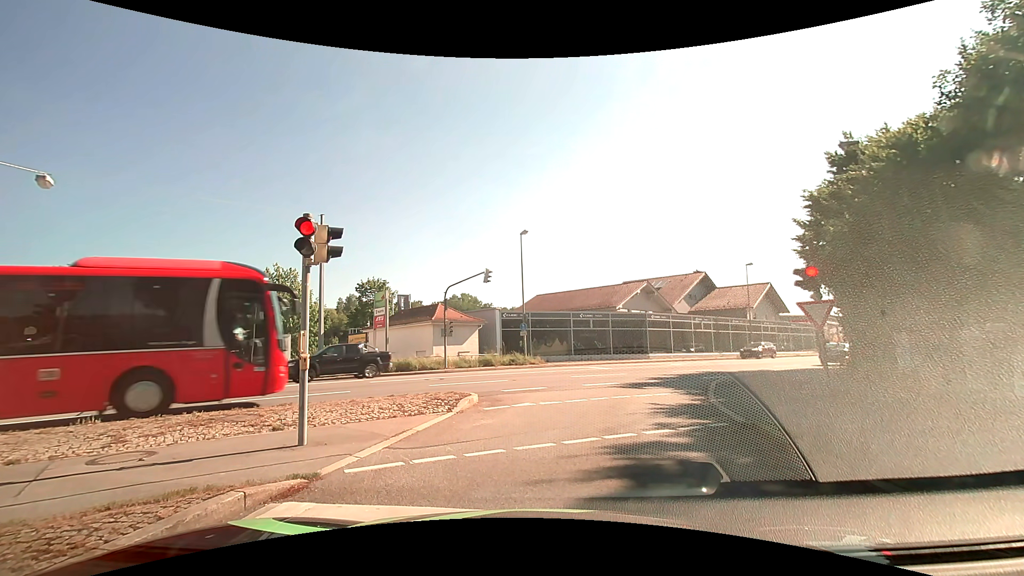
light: Day
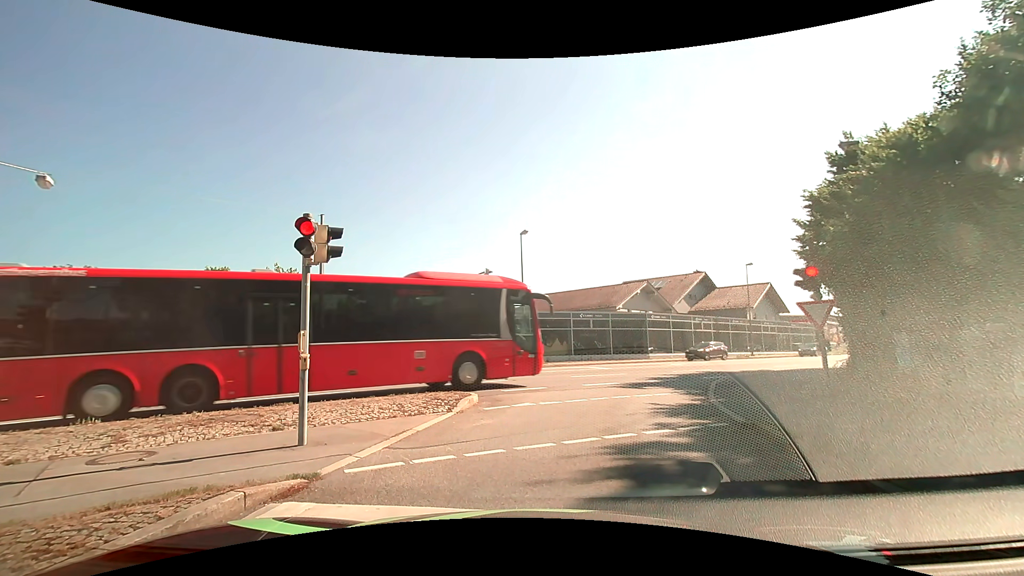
(0.0, 0.0) m; 0°
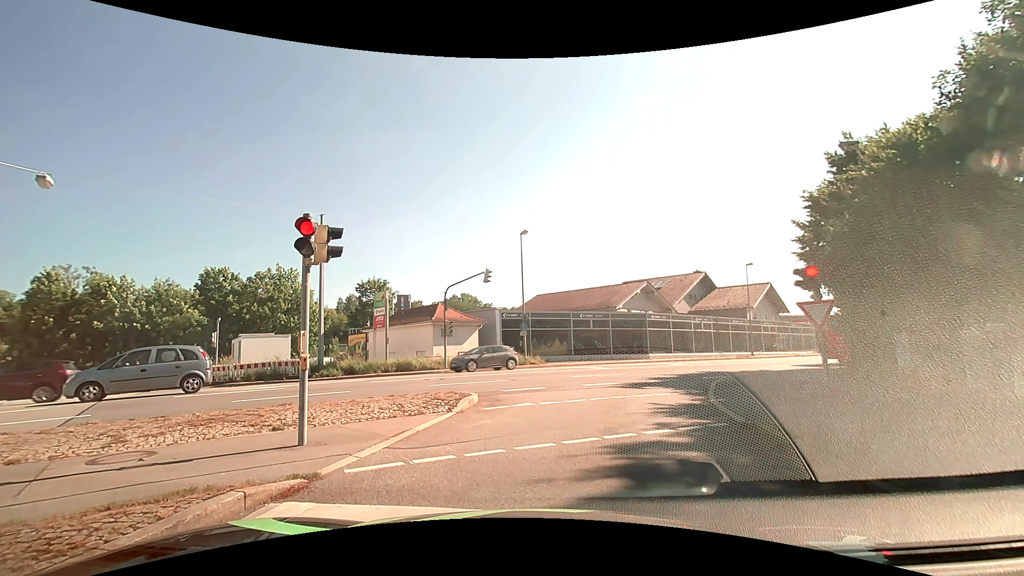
(0.0, 0.0) m; 0°
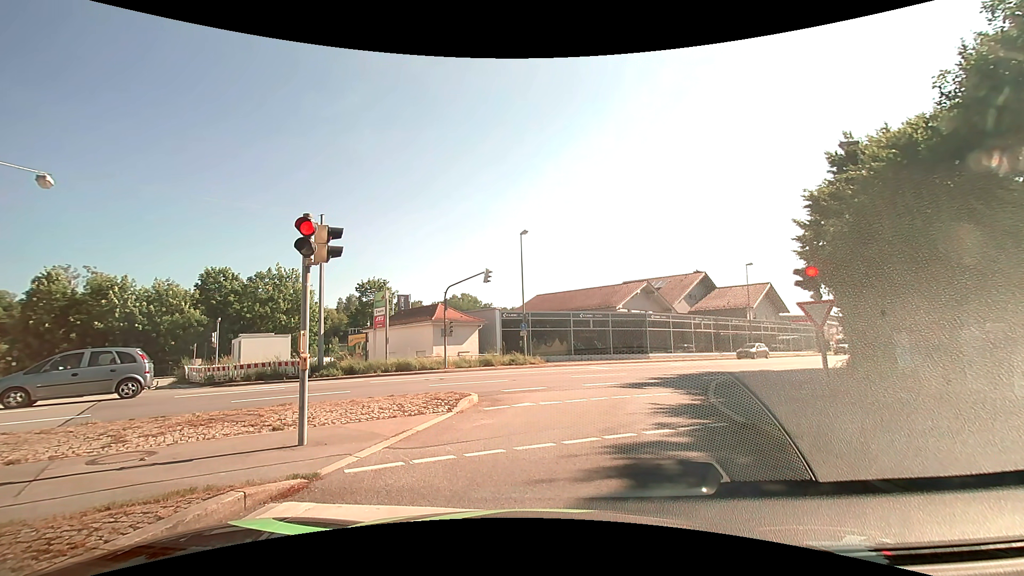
(0.0, 0.0) m; 0°
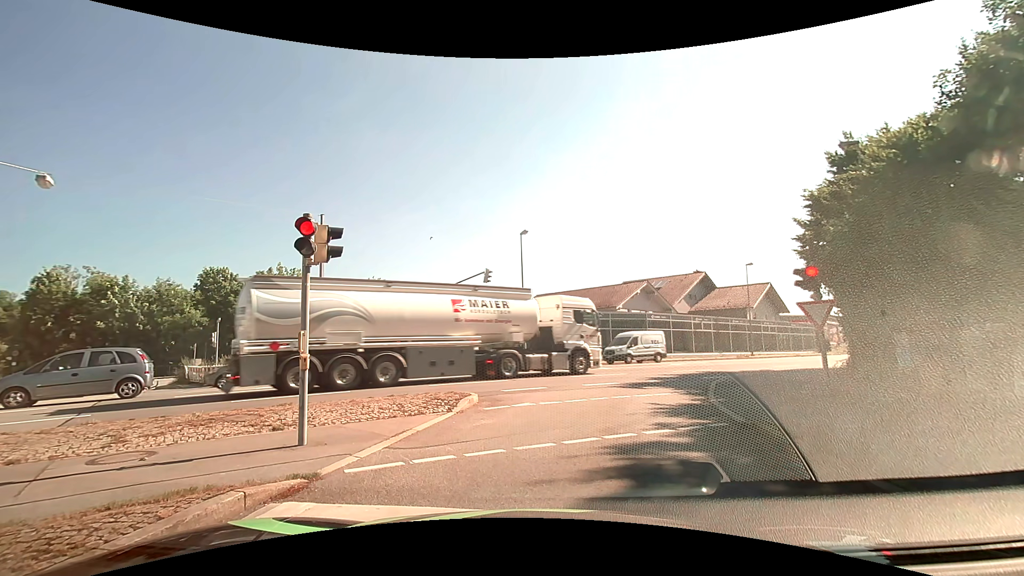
(0.0, 0.0) m; 0°
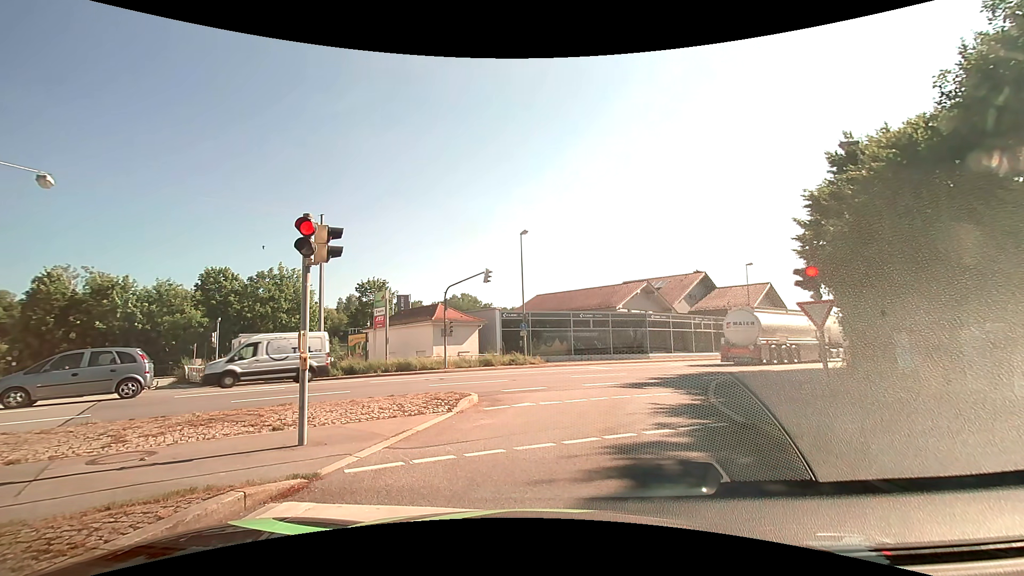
(0.0, 0.0) m; 0°
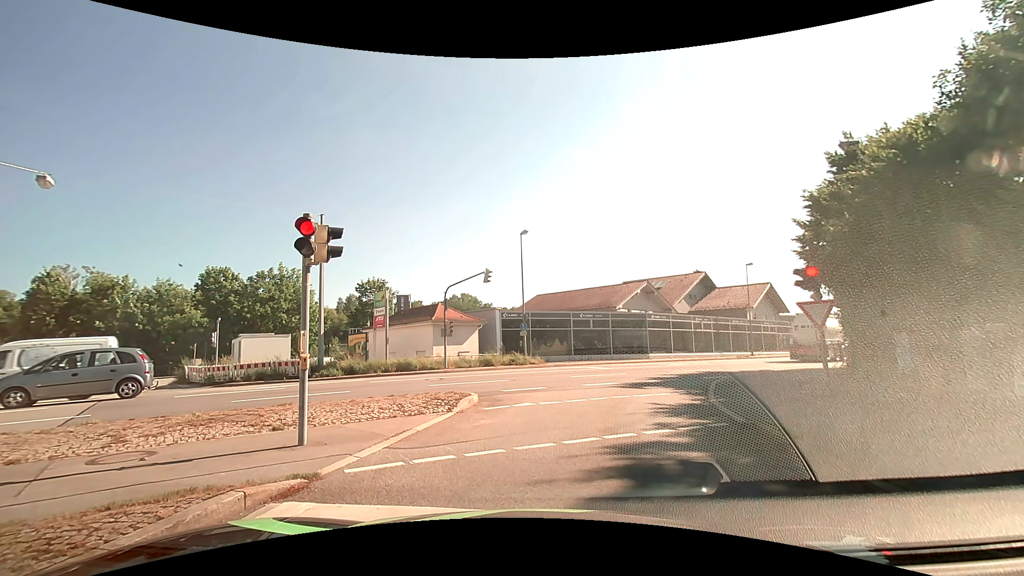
(0.0, 0.0) m; 0°
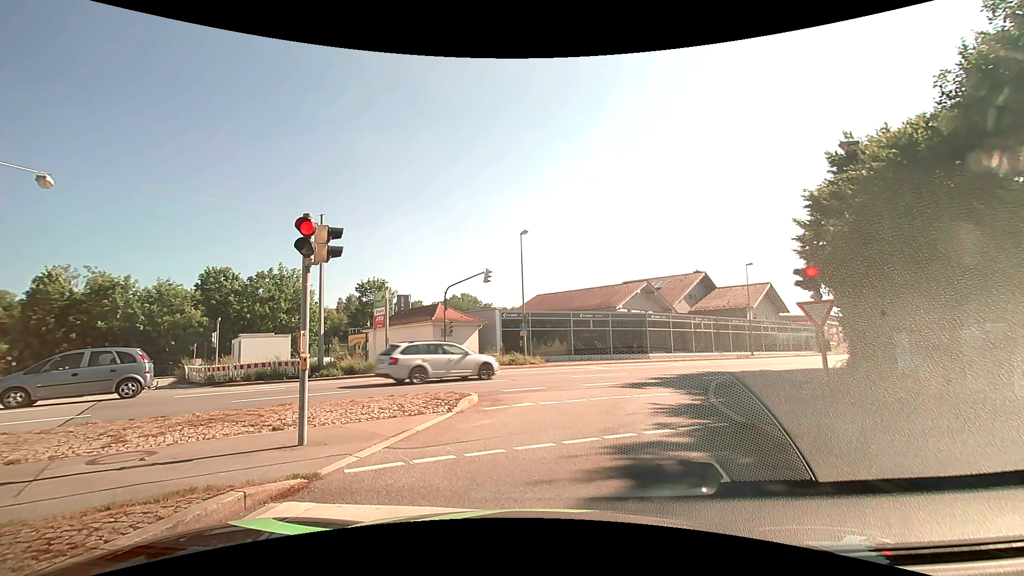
(0.0, 0.0) m; 0°
